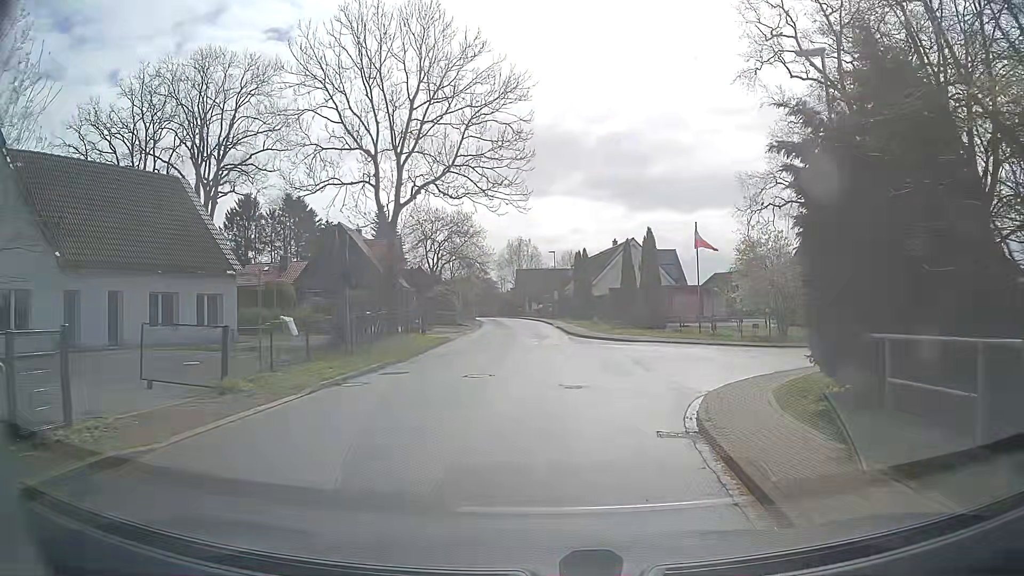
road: unclassified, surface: asphalt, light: Day
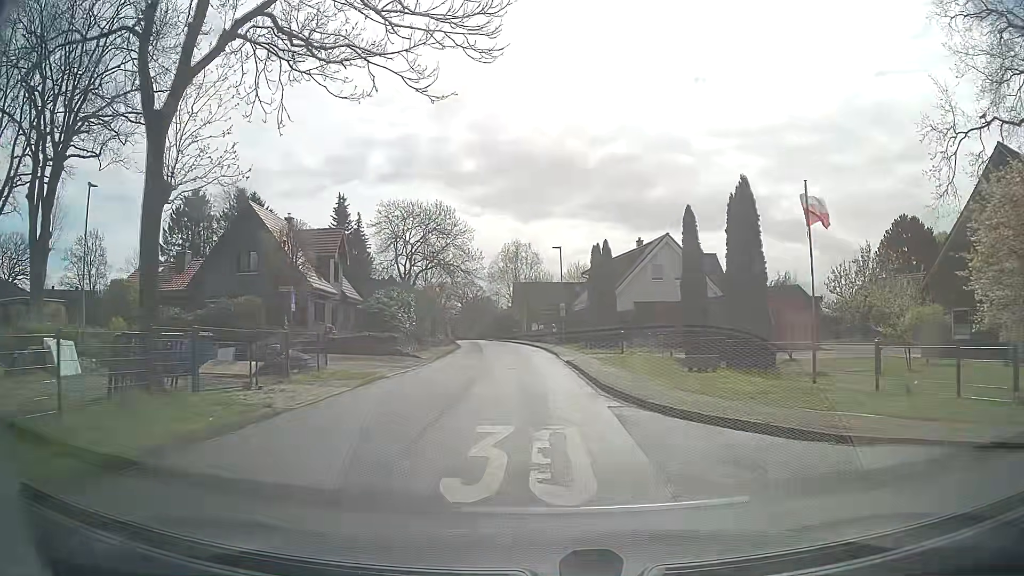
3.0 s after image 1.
(0.0, +20.6) m; -1°
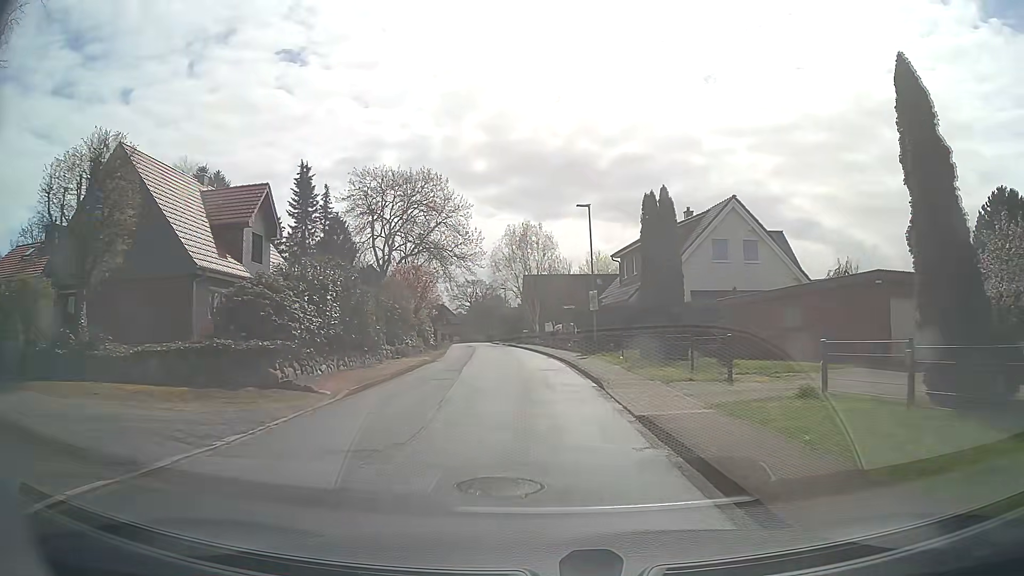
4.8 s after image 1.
(-0.1, +16.4) m; -1°
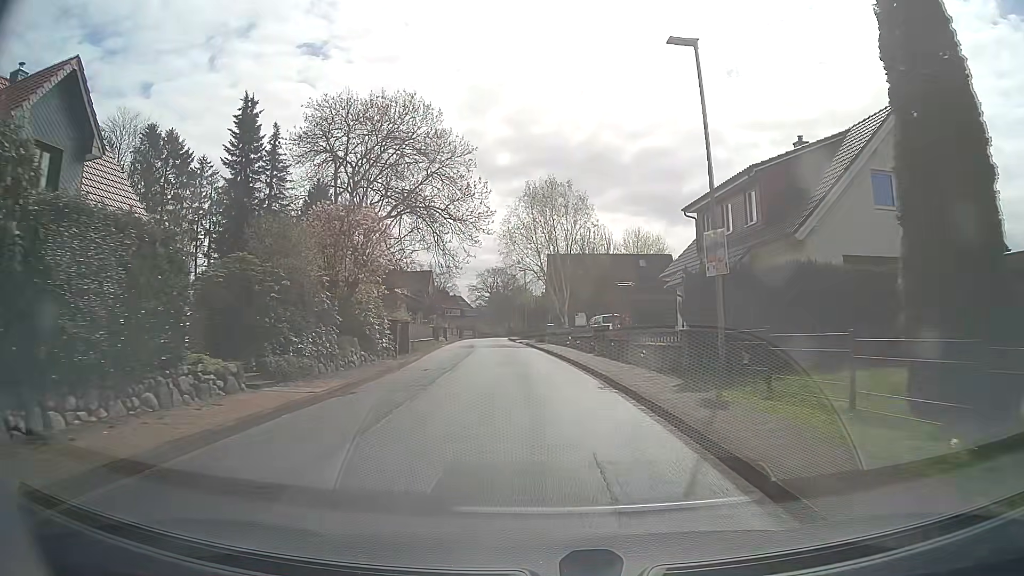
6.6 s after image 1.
(-0.3, +17.6) m; -2°
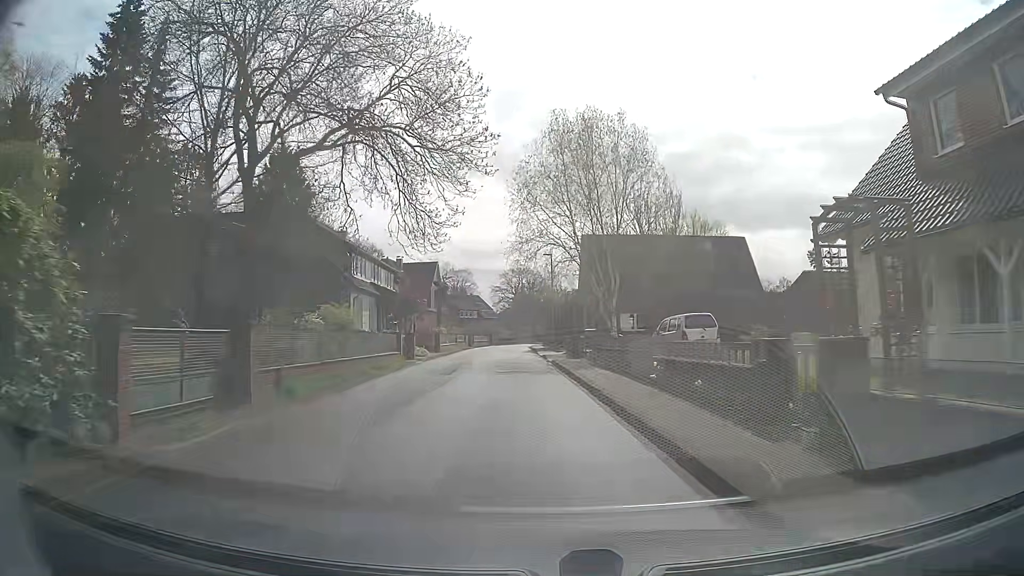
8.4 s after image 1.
(-0.3, +18.0) m; -2°
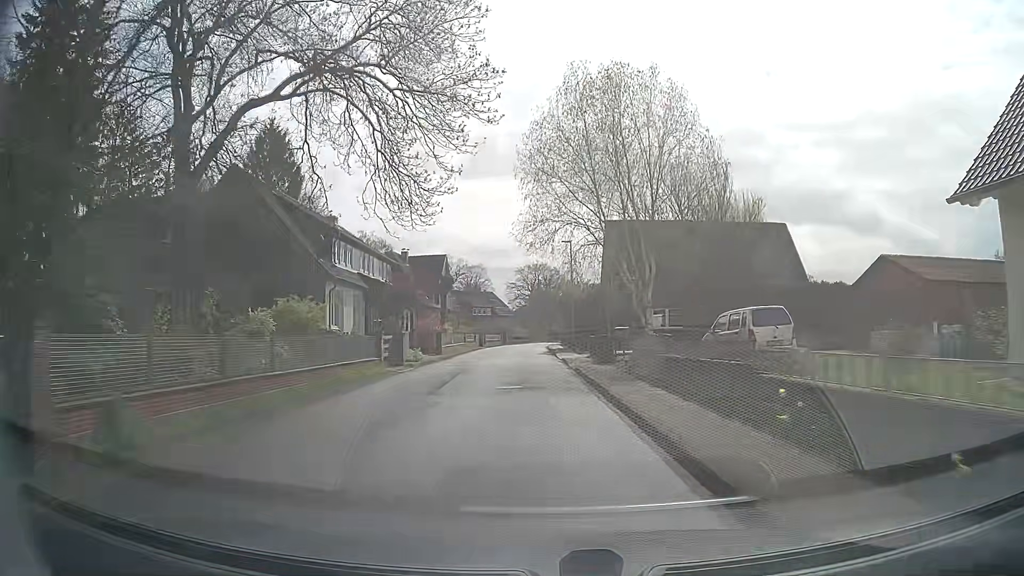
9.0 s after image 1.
(-0.1, +6.0) m; -2°
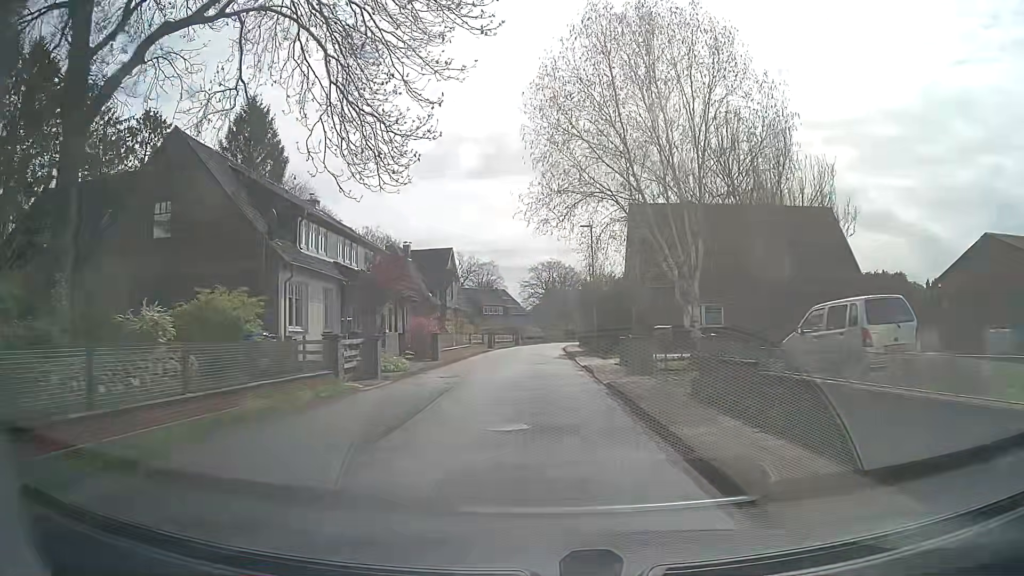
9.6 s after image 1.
(0.0, +6.0) m; -1°
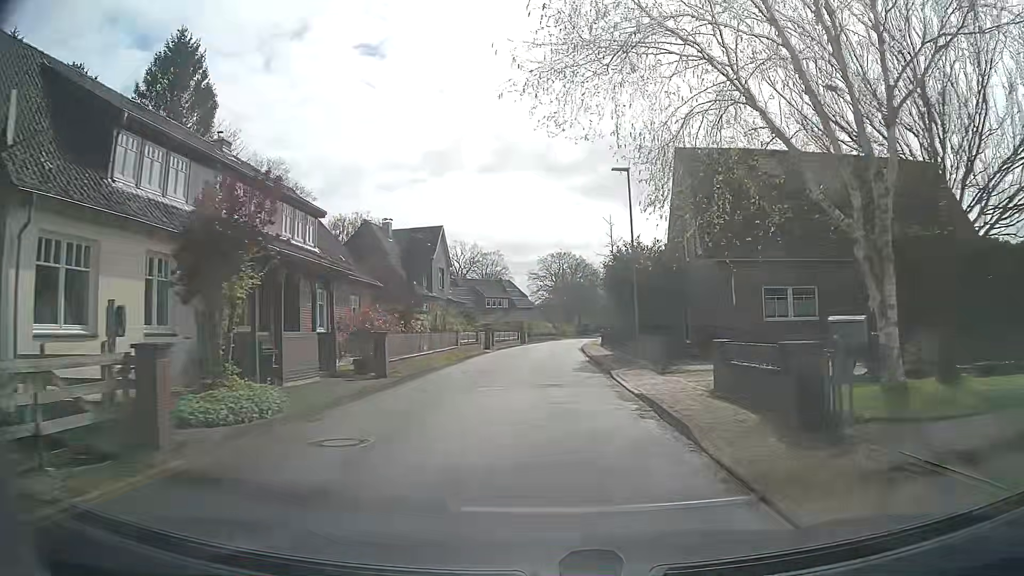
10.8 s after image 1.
(-0.1, +11.9) m; -1°
(0, +10) (0, +20) (0, +30) (+1, +40) (+1, +50) (+2, +60) (+4, +70) (+5, +80) (+6, +90) (+8, +100) m
